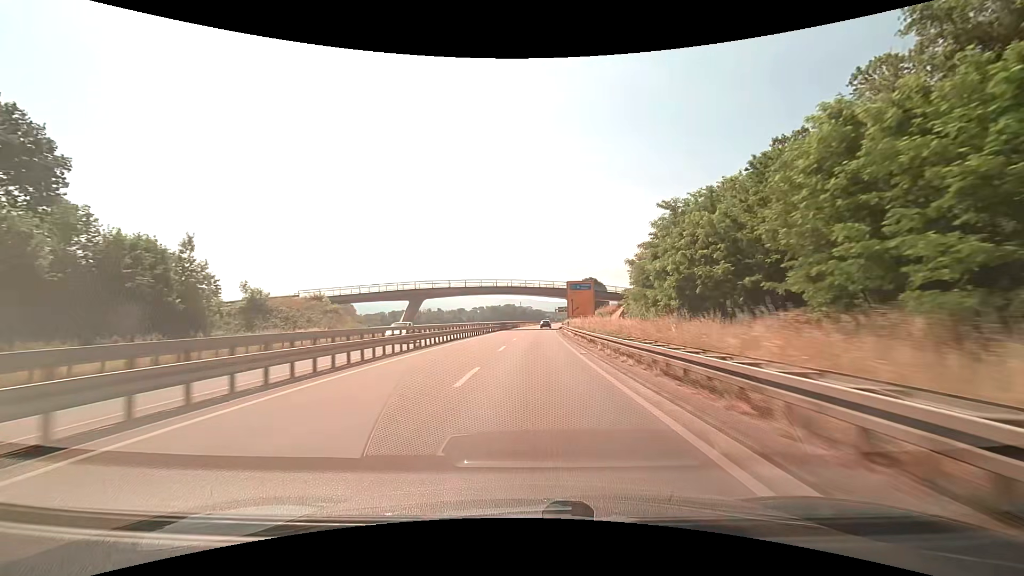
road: trunk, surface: asphalt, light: Day
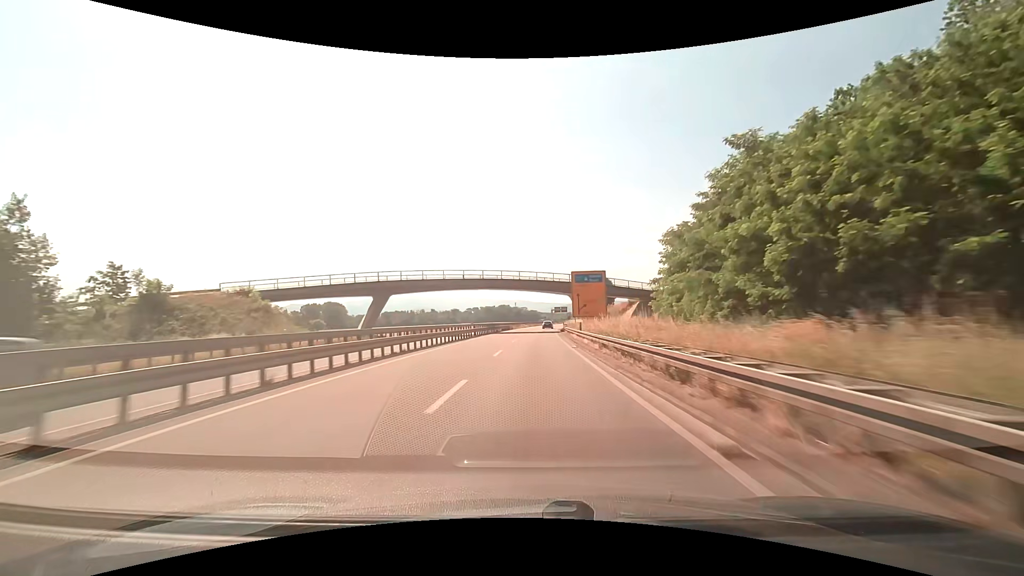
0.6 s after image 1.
(+0.1, +14.8) m; +1°
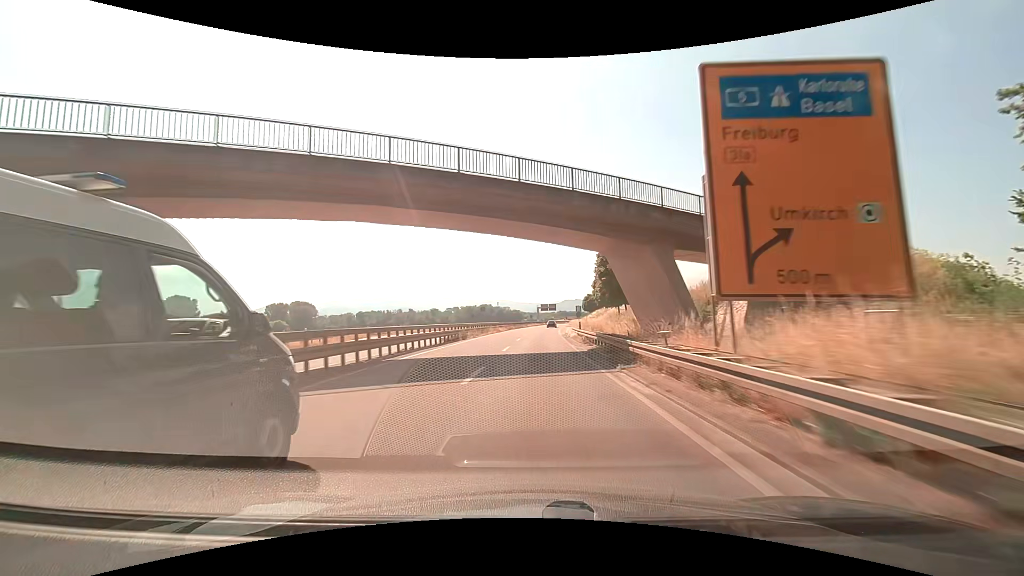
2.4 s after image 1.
(+0.8, +44.8) m; +2°
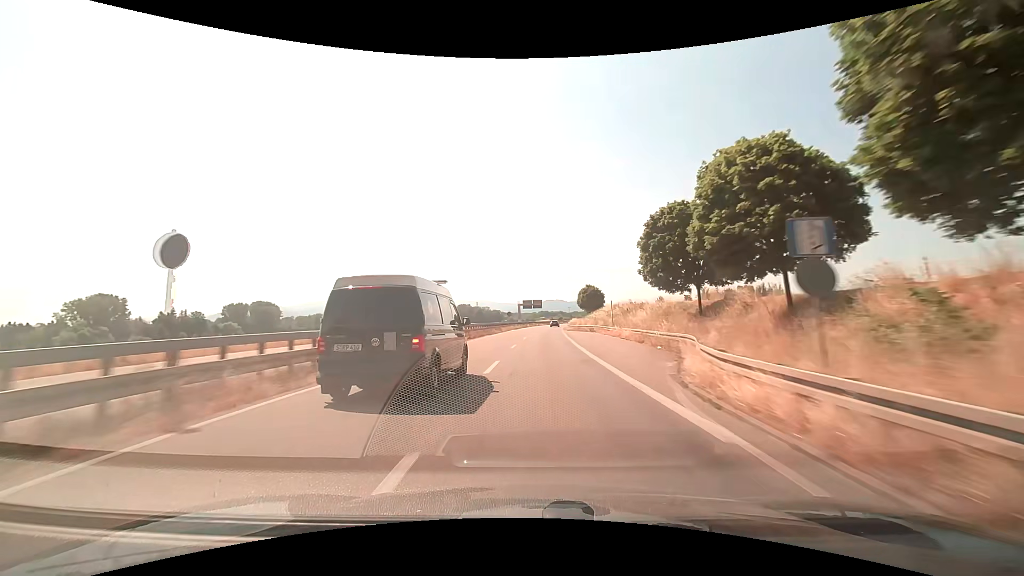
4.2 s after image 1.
(+0.6, +45.4) m; +2°
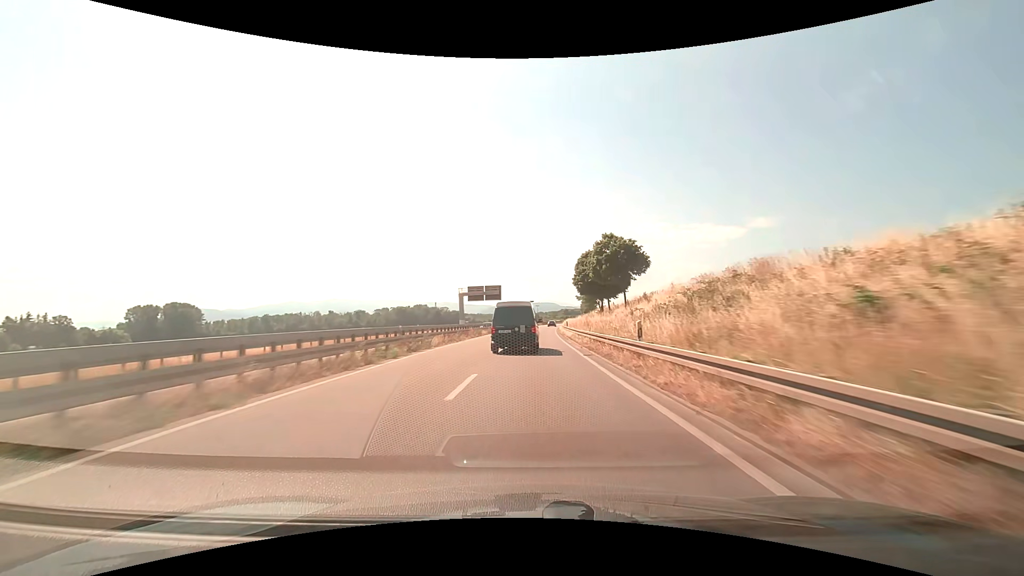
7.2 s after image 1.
(+3.5, +76.2) m; +4°
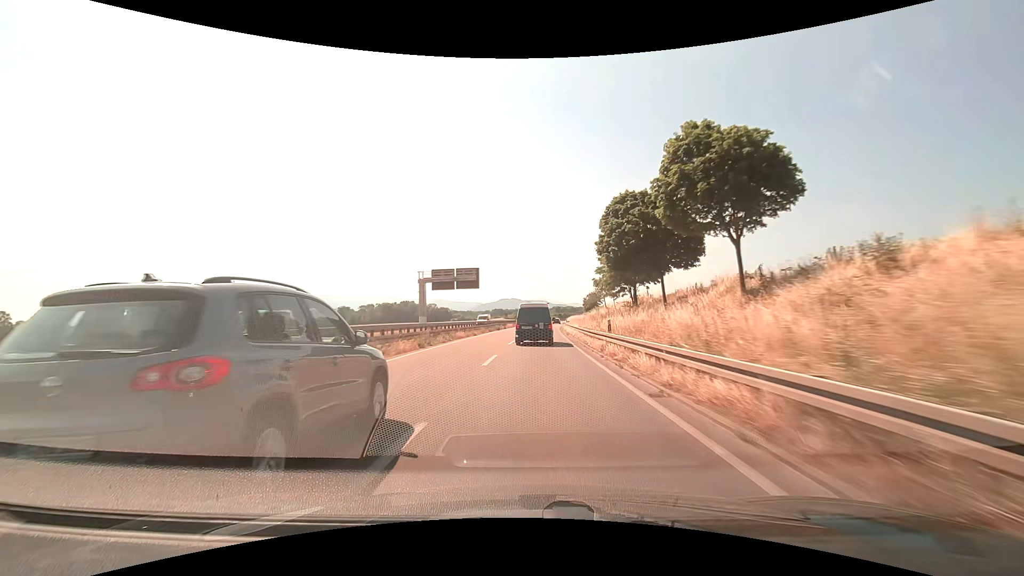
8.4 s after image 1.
(+0.3, +30.1) m; +1°
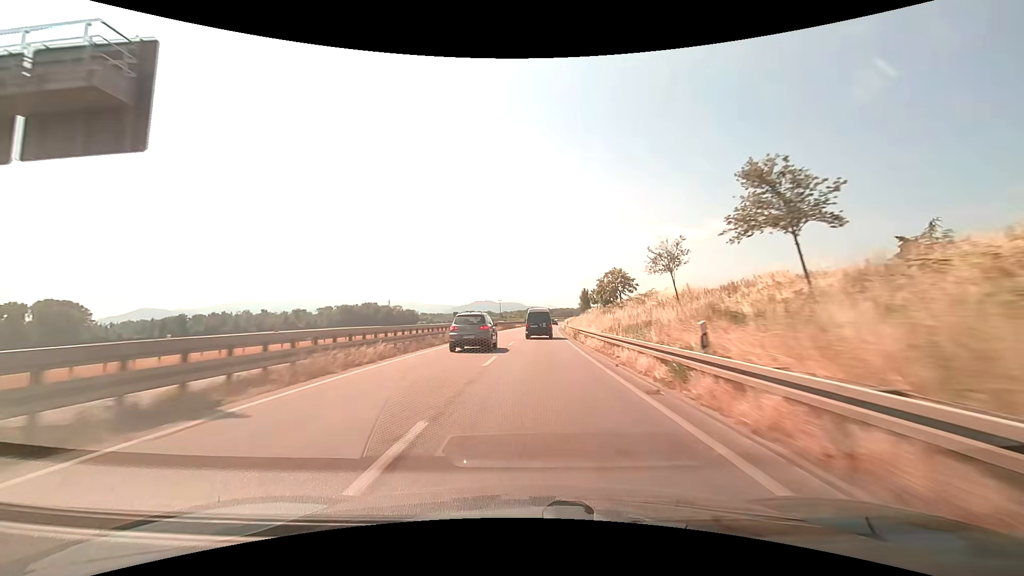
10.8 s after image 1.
(+1.5, +59.4) m; +3°
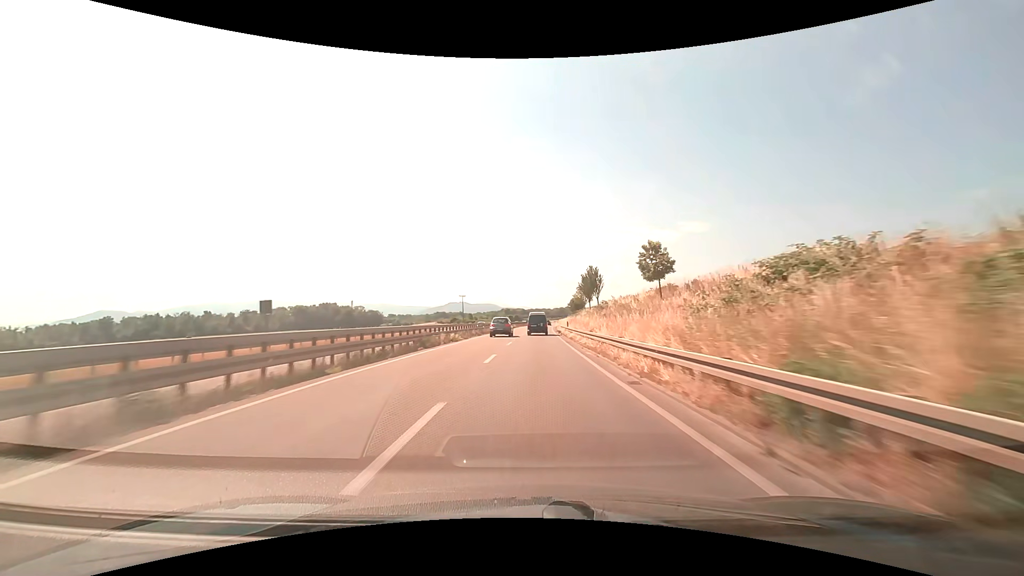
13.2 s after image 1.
(+1.4, +58.5) m; +3°
(0, +10) (0, +20) (0, +30) (+1, +40) (+1, +50) (+1, +60) (+2, +70) (+2, +80) (+2, +90) (+3, +100) m
